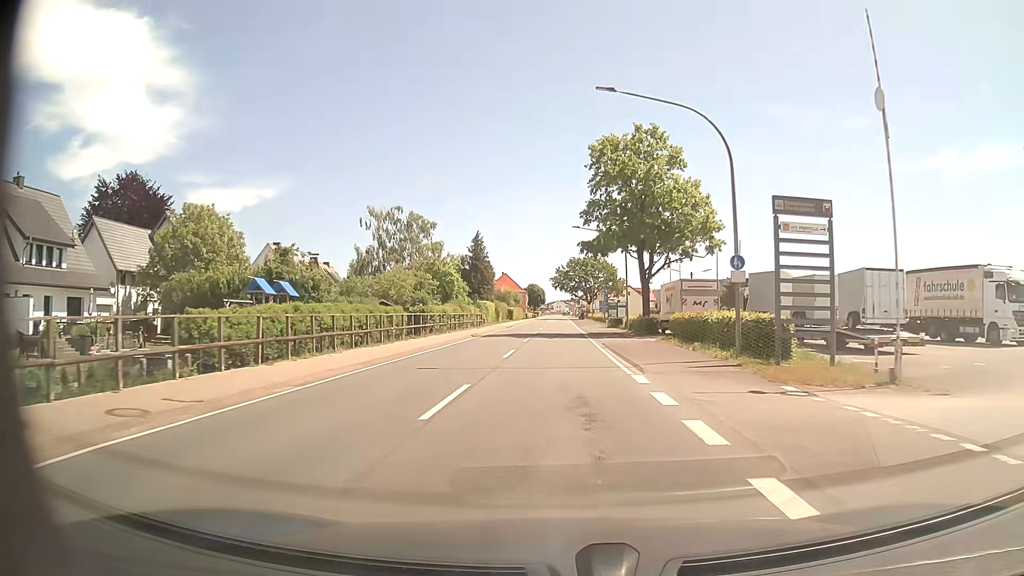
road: primary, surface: asphalt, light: Day
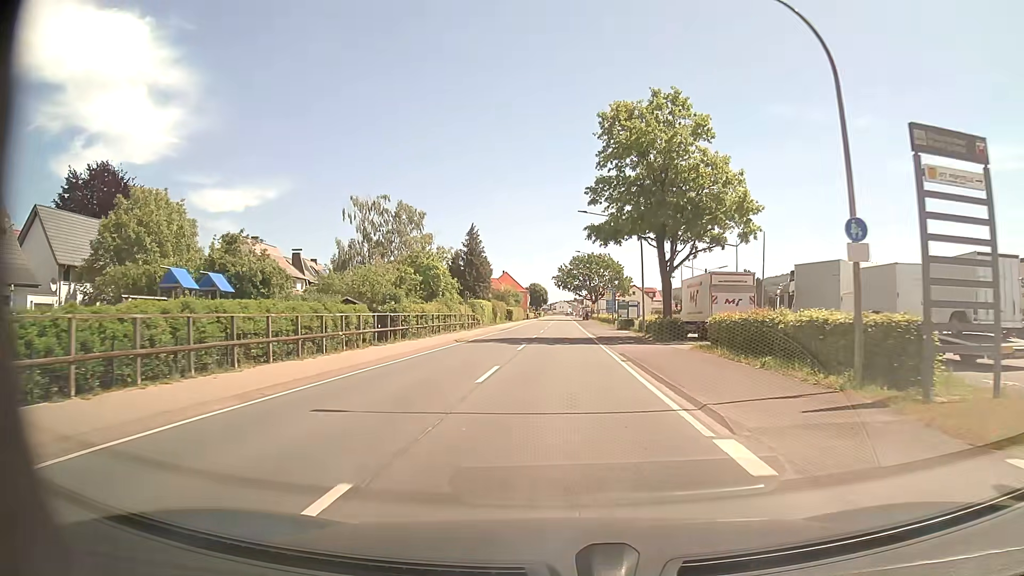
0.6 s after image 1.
(0.0, +7.6) m; 0°
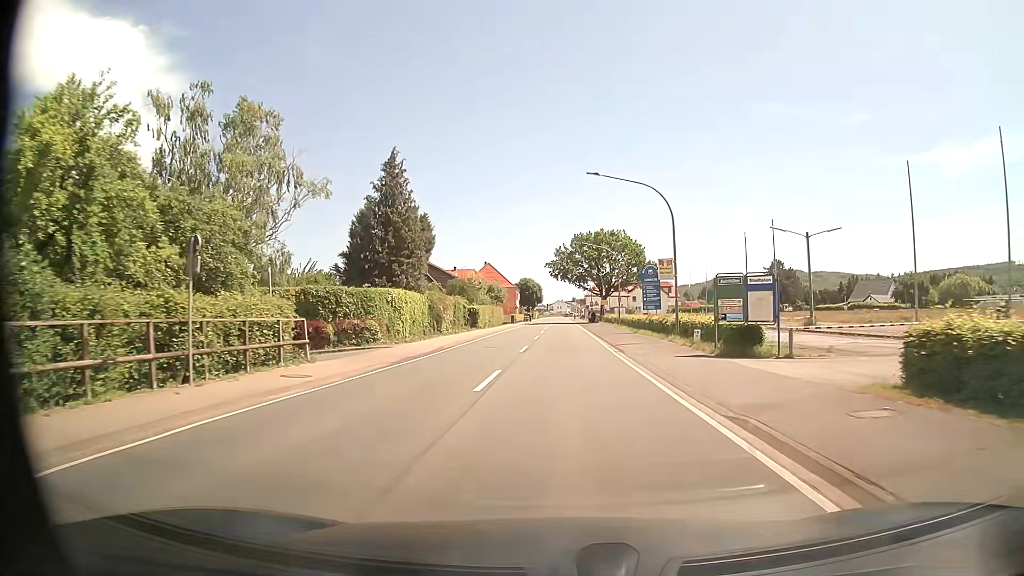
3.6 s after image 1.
(+0.1, +37.9) m; 0°
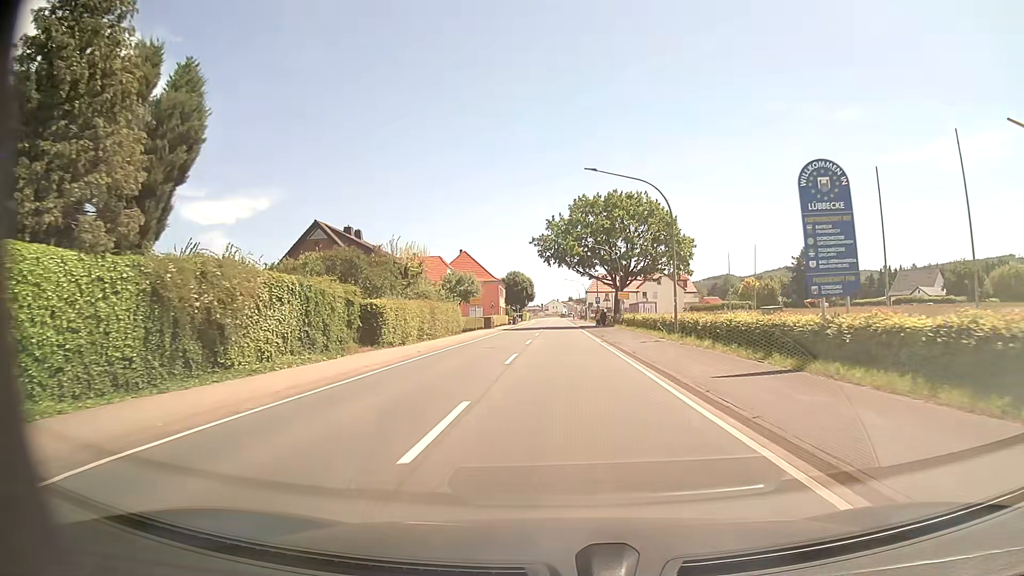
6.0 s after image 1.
(+0.3, +30.3) m; +1°
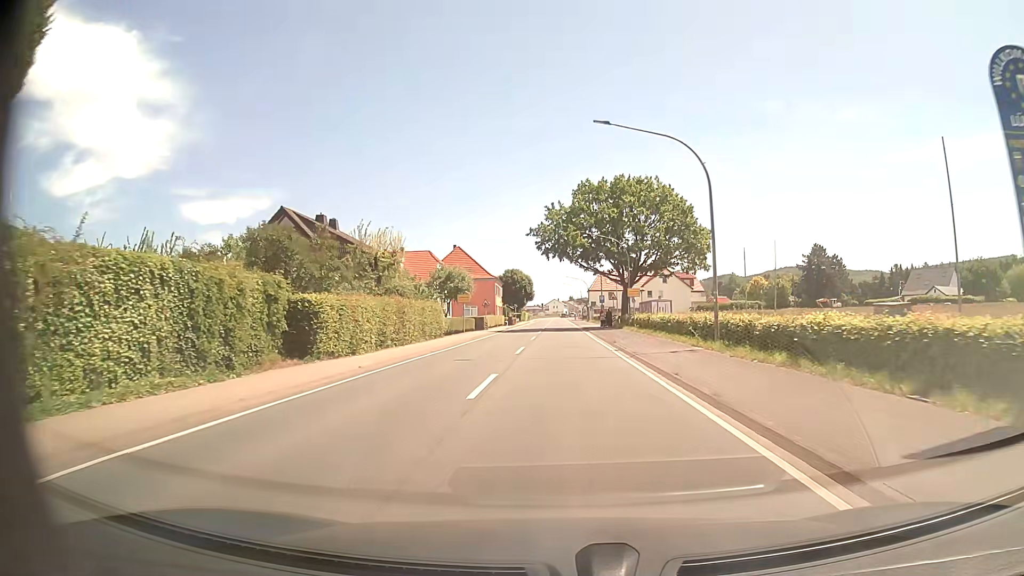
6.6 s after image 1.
(0.0, +7.6) m; 0°
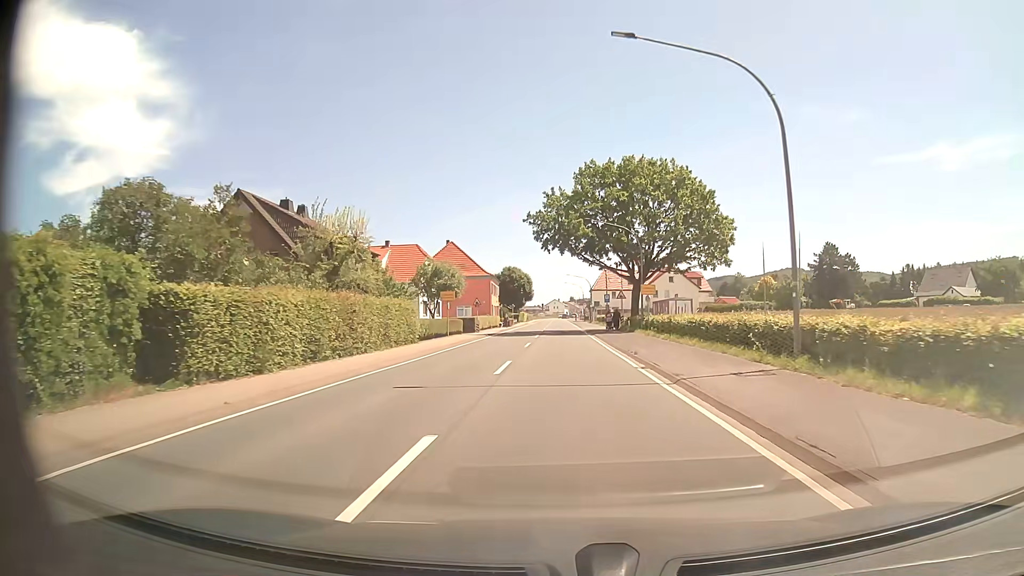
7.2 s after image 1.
(0.0, +7.6) m; 0°
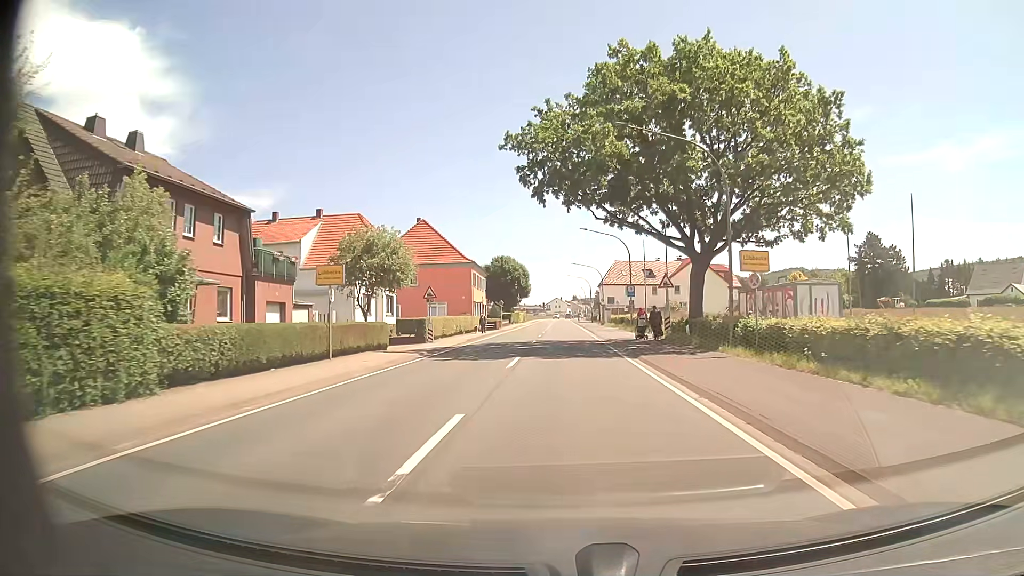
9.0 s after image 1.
(0.0, +22.8) m; 0°
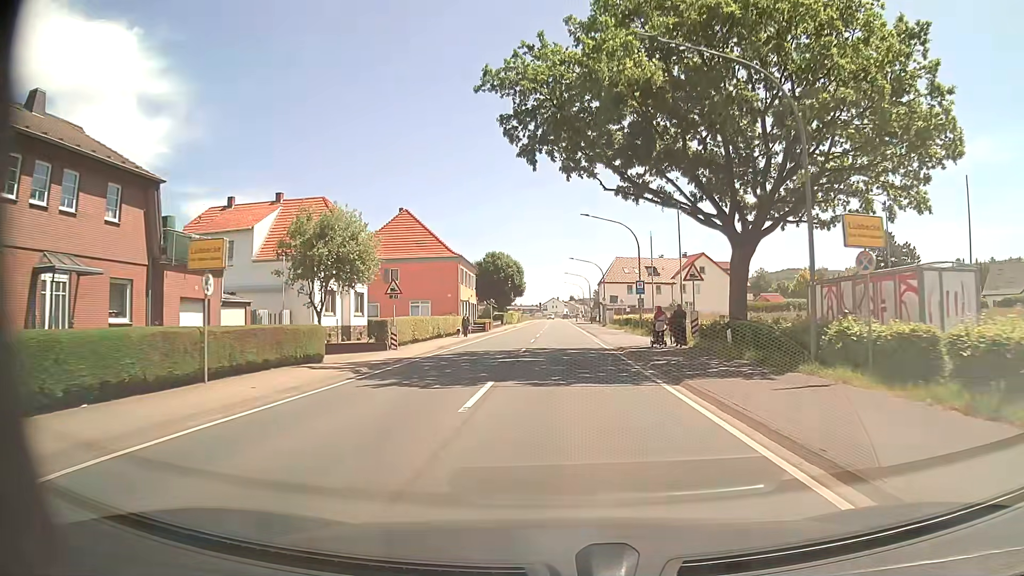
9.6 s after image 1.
(0.0, +7.6) m; 0°
(0, +10) (0, +20) (0, +30) (0, +40) (0, +50) (0, +60) (0, +70) (0, +80) (0, +90) (0, +100) m
